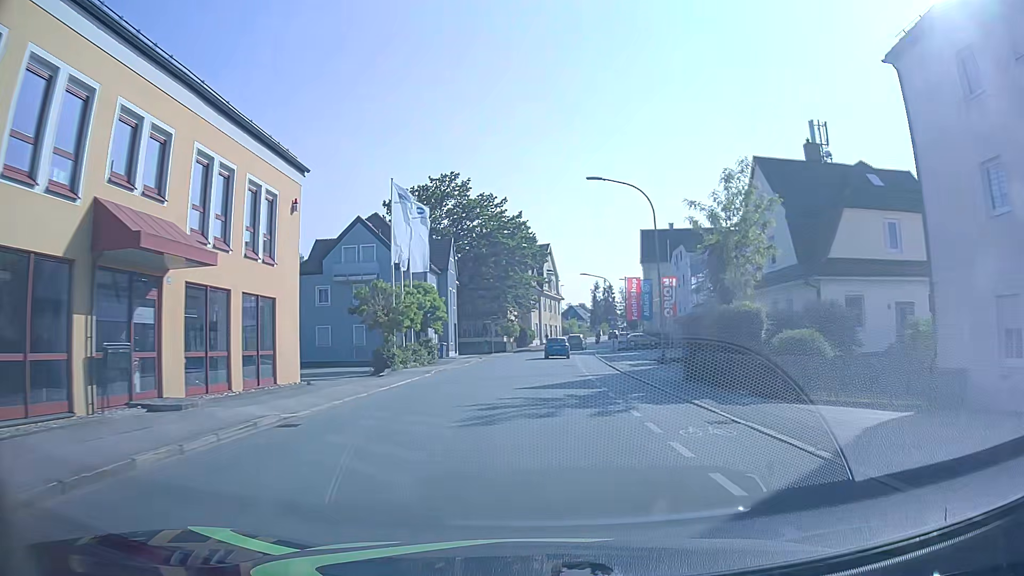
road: tertiary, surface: asphalt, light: Day
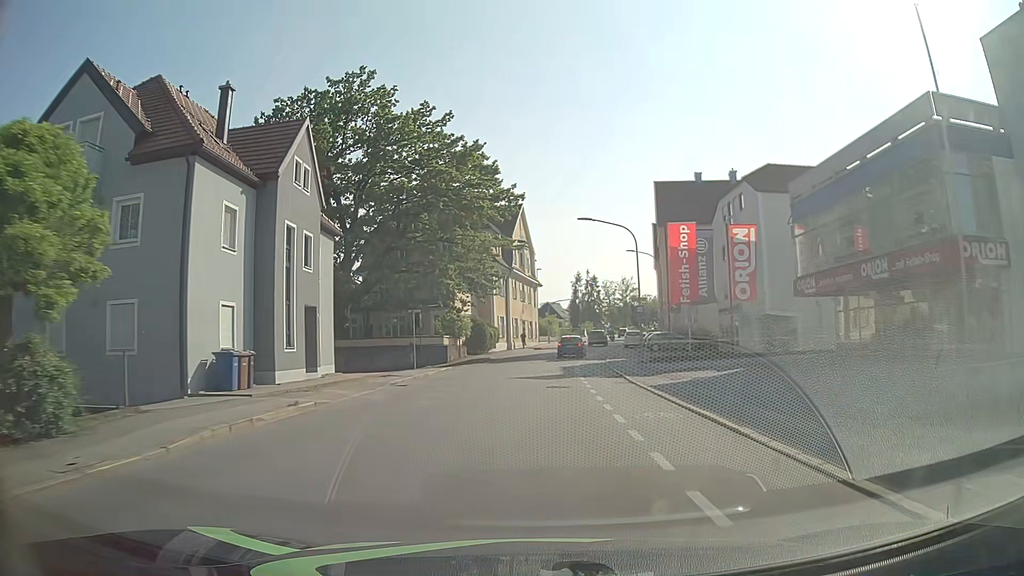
(+0.6, +31.1) m; +2°
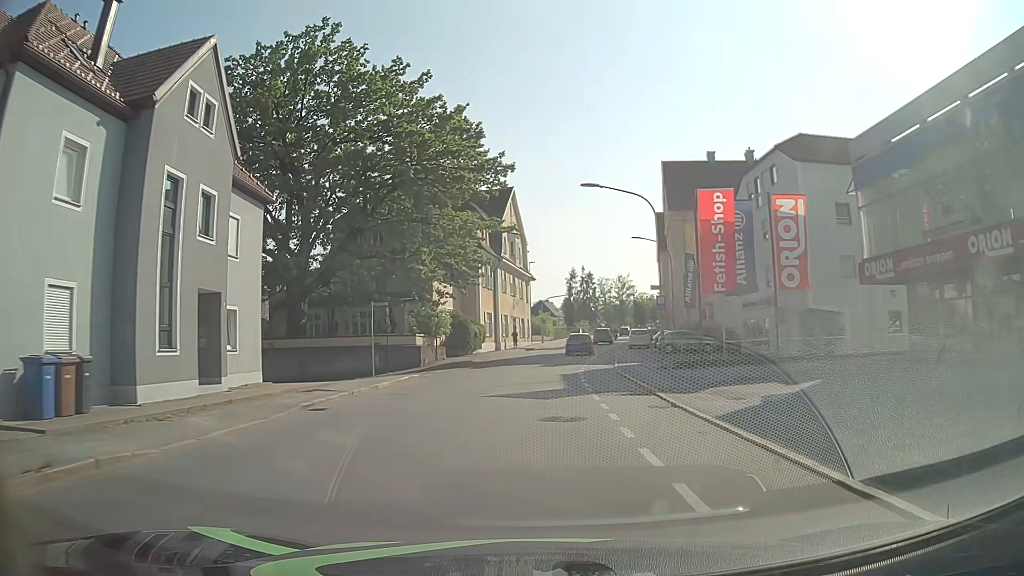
(0.0, +7.8) m; 0°
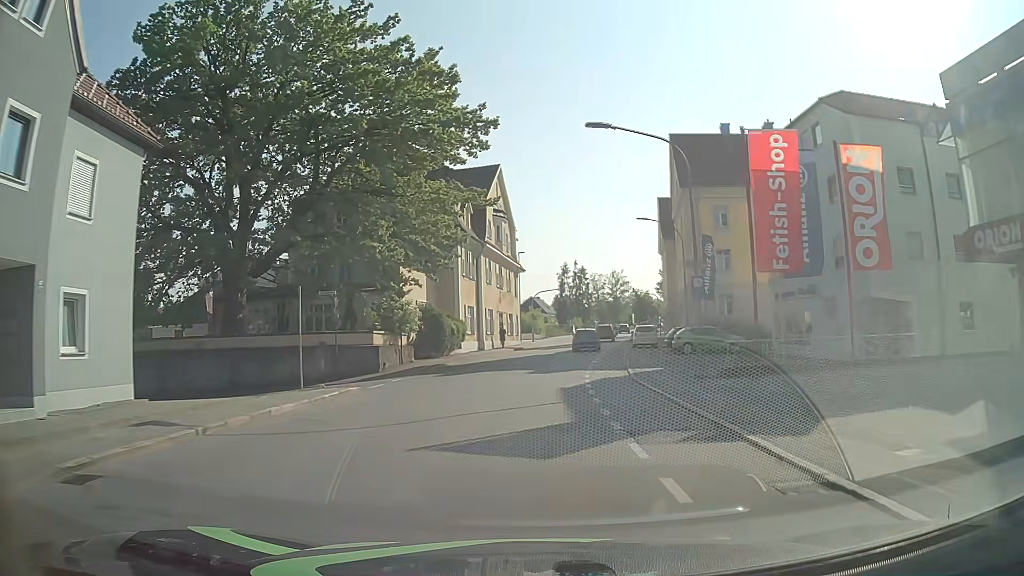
(+0.1, +7.8) m; +1°
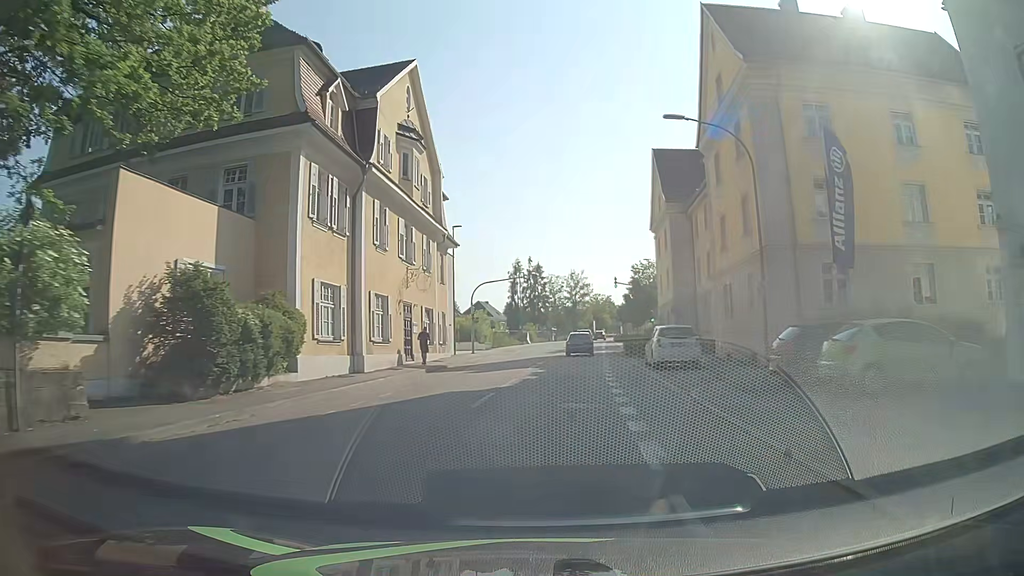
(+0.6, +23.3) m; +4°
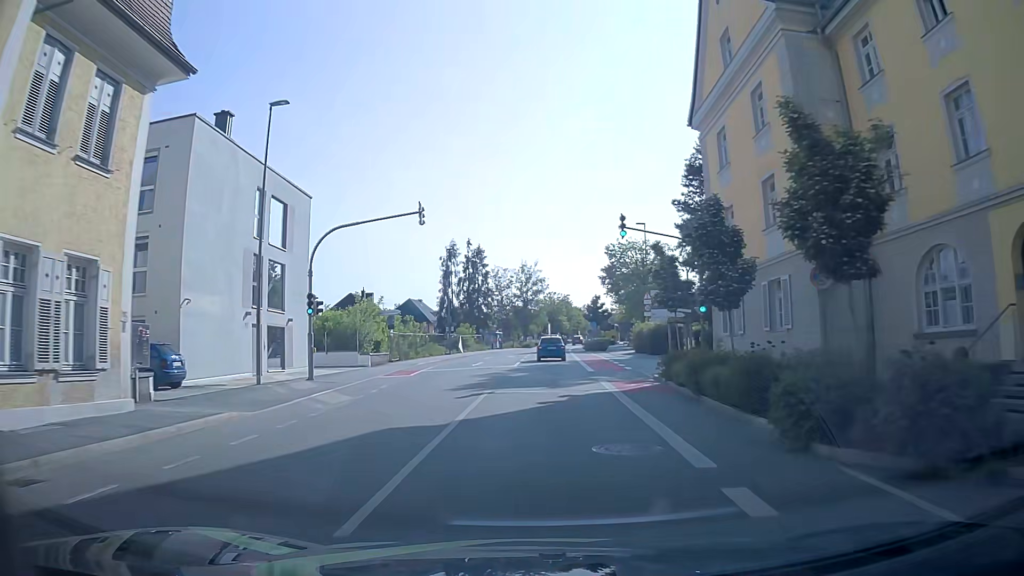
(+1.4, +30.7) m; +4°
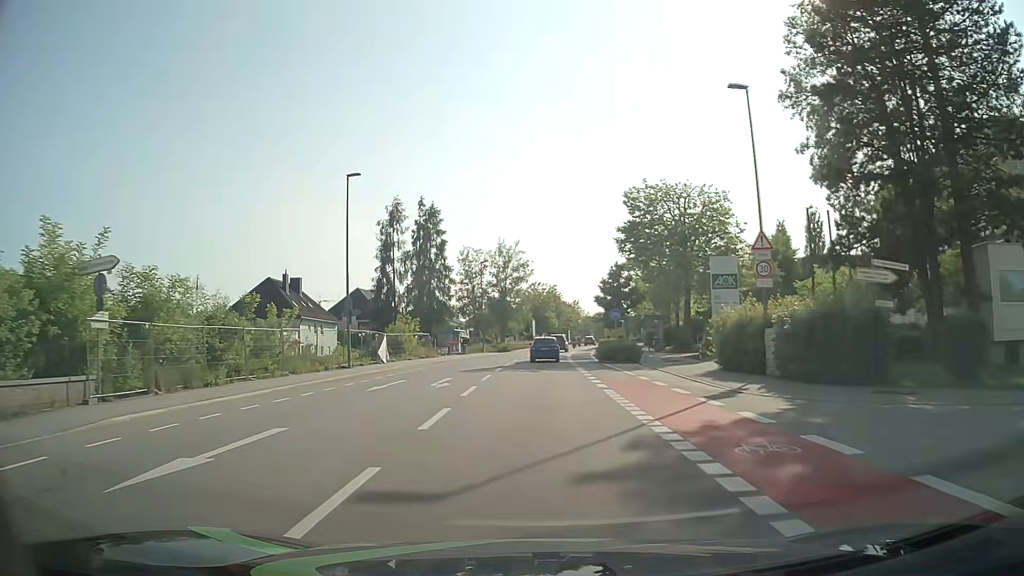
(+0.5, +30.8) m; +2°
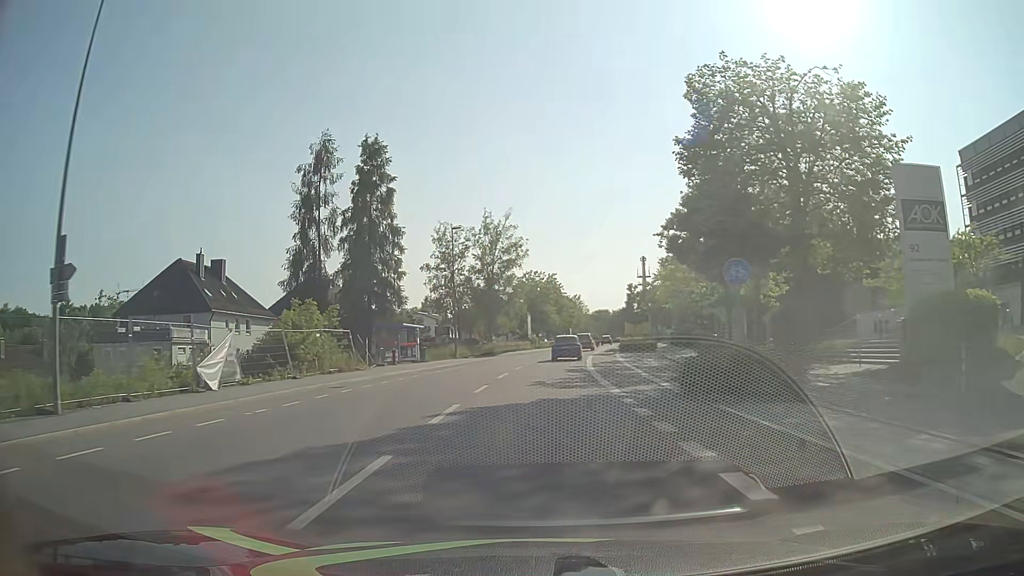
(0.0, +23.2) m; +1°
(0, +10) (0, +20) (+1, +30) (+1, +40) (+2, +50) (+3, +60) (+5, +70) (+6, +80) (+8, +90) (+9, +99) m
